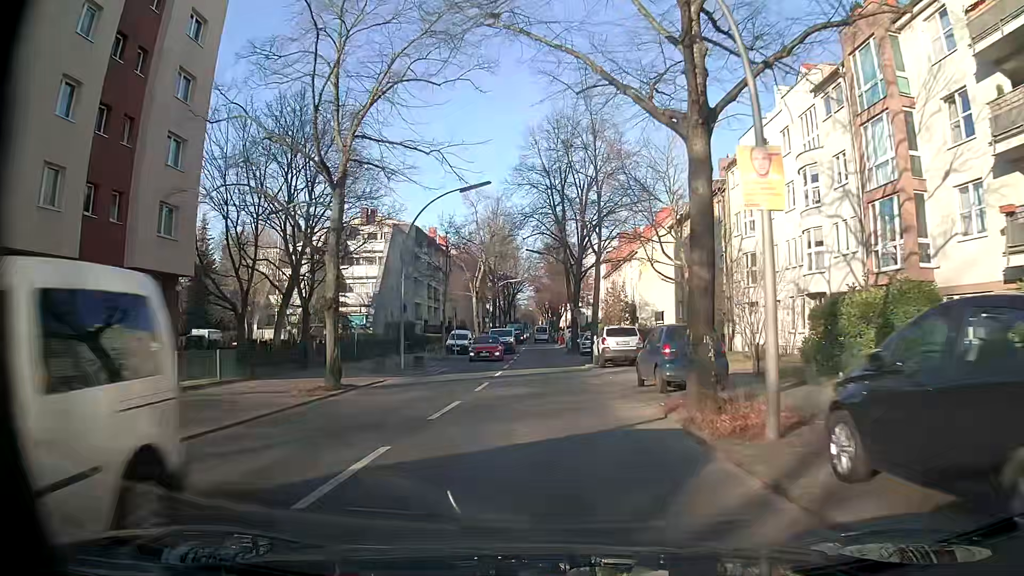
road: secondary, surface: asphalt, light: Day
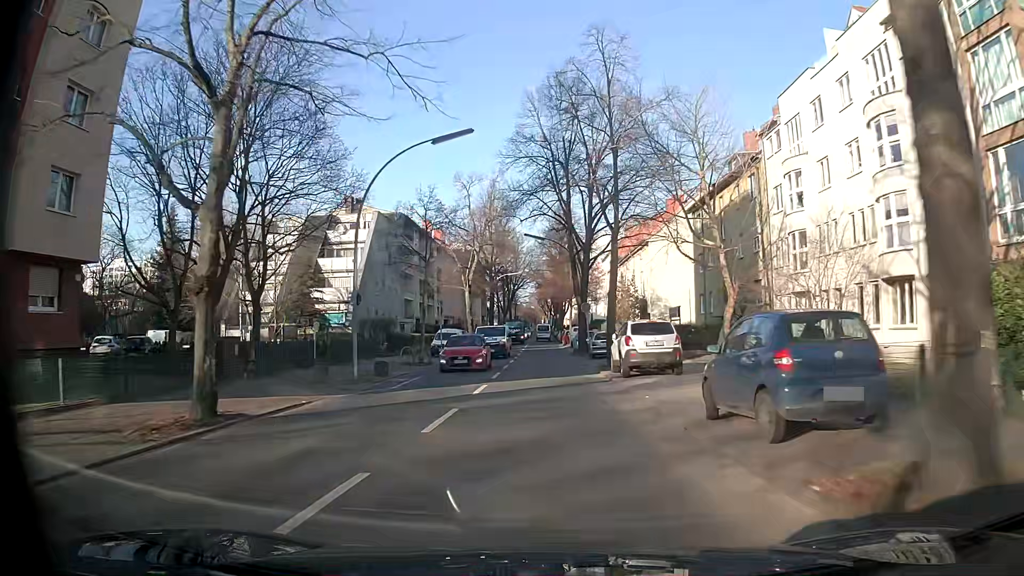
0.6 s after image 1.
(0.0, +7.5) m; 0°
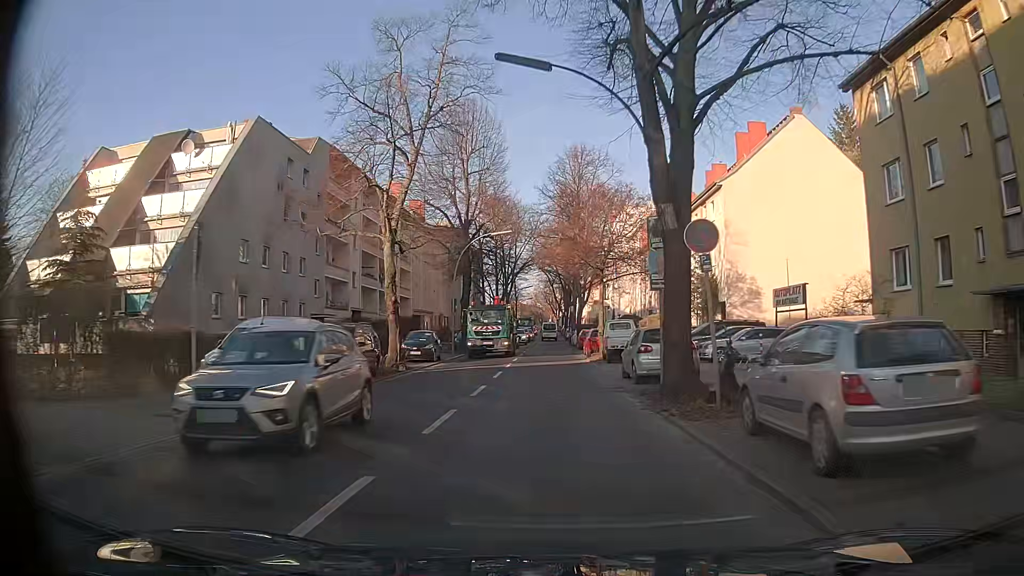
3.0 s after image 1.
(-0.1, +29.9) m; -1°
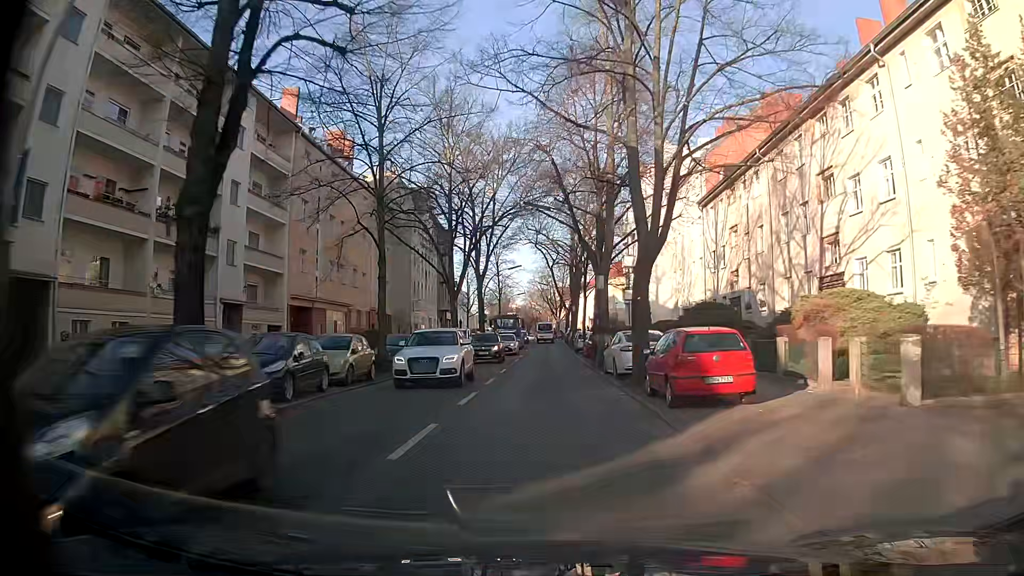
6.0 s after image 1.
(+0.3, +37.4) m; +1°
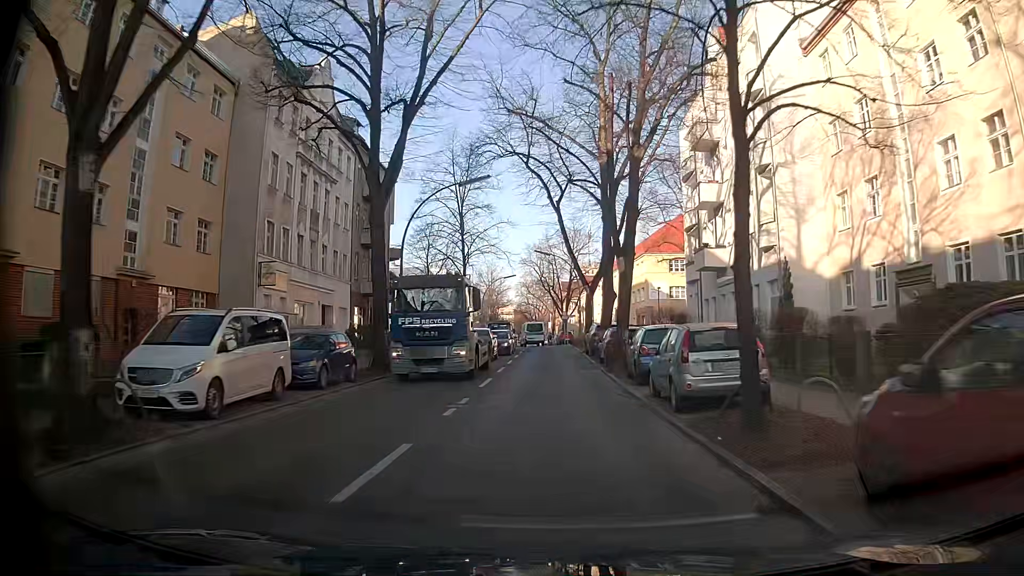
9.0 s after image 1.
(-0.1, +37.5) m; -1°
(0, +10) (0, +20) (0, +30) (0, +40) (0, +50) (0, +60) (0, +70) (-2, +80) (-3, +90) (-4, +100) m
